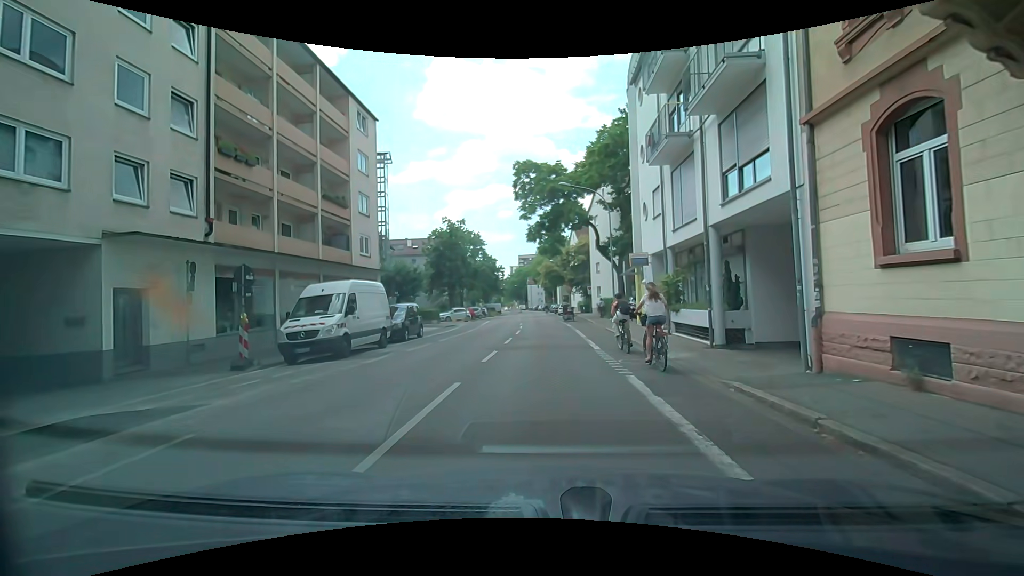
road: residential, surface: asphalt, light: Day
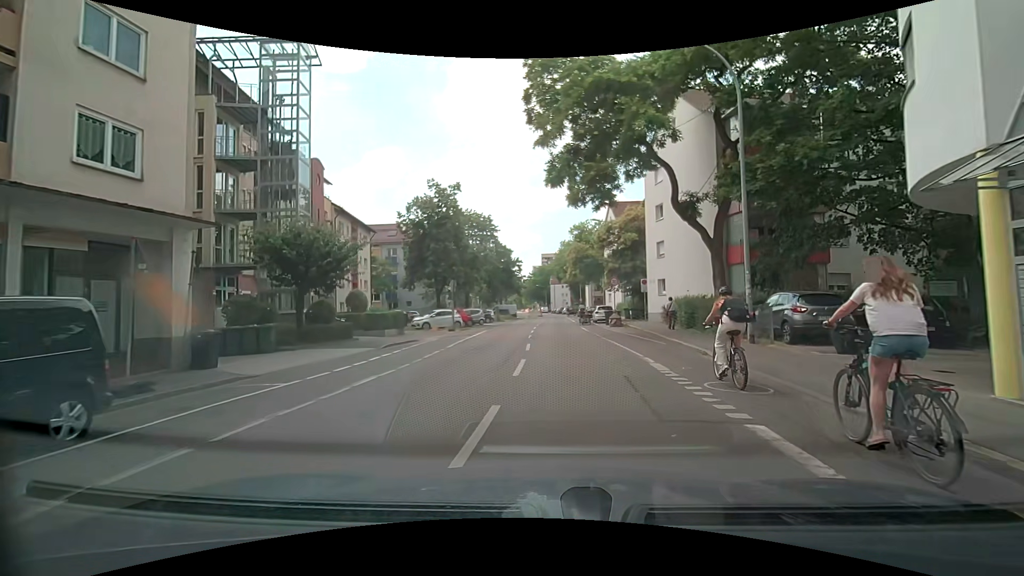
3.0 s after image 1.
(+0.2, +20.5) m; -1°
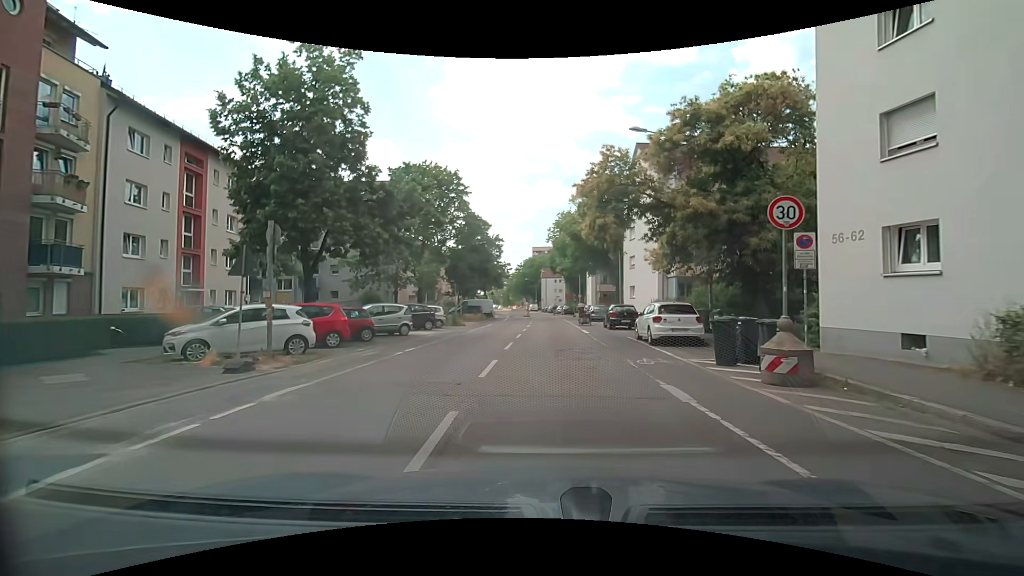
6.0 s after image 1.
(+0.2, +24.5) m; 0°
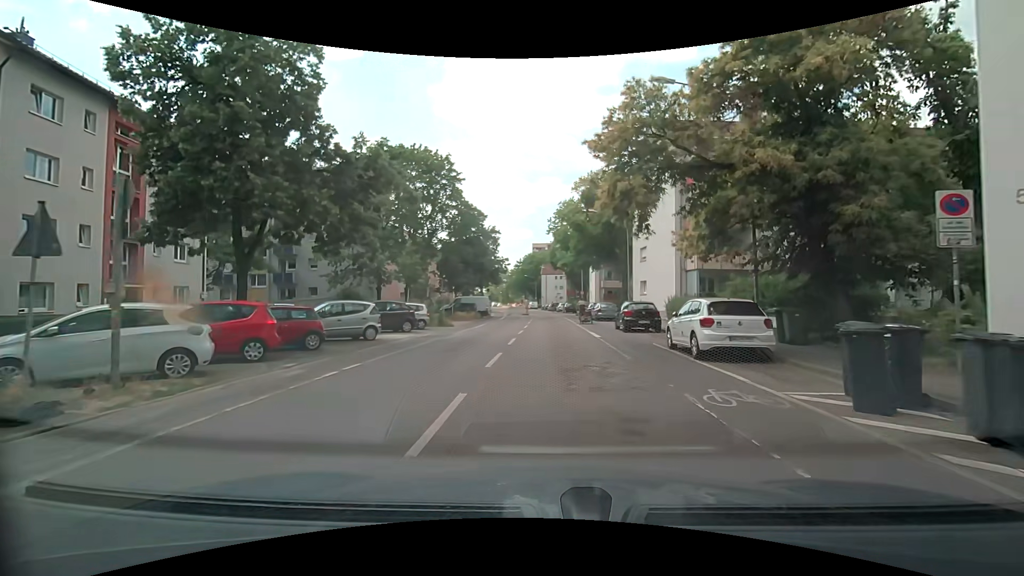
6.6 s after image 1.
(0.0, +4.9) m; +1°
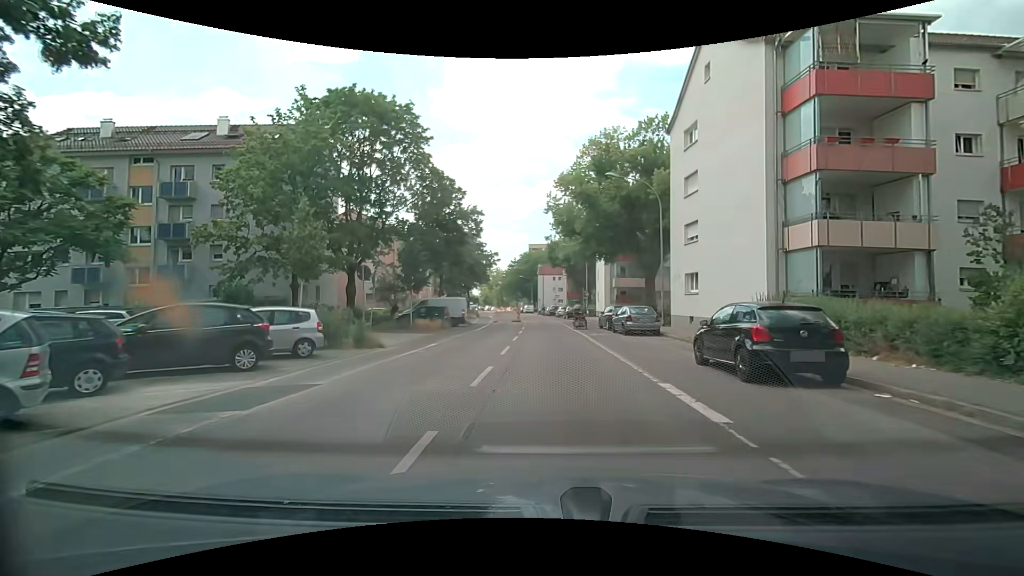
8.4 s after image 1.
(+0.1, +13.8) m; +1°
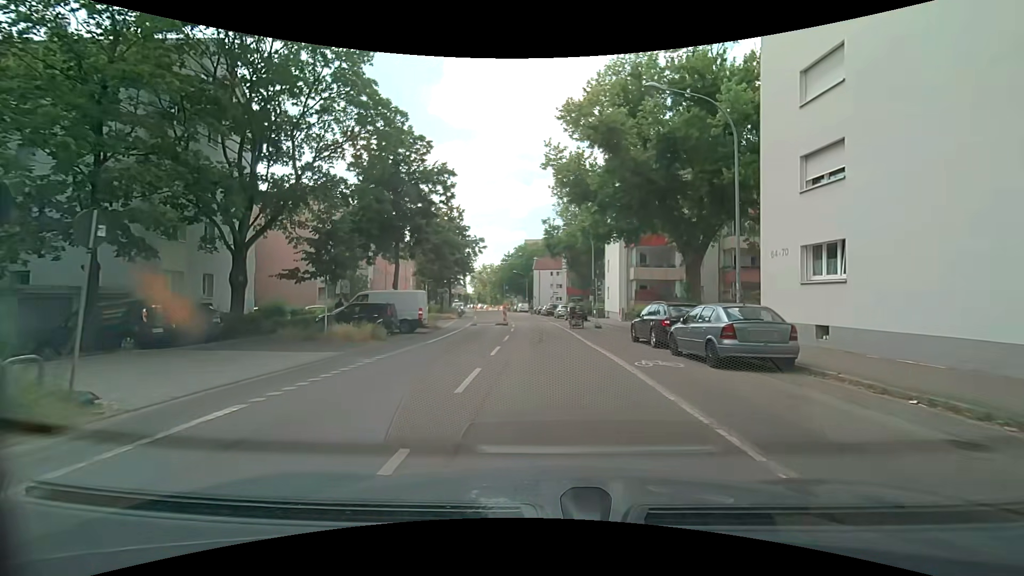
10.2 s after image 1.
(-0.2, +12.7) m; +1°
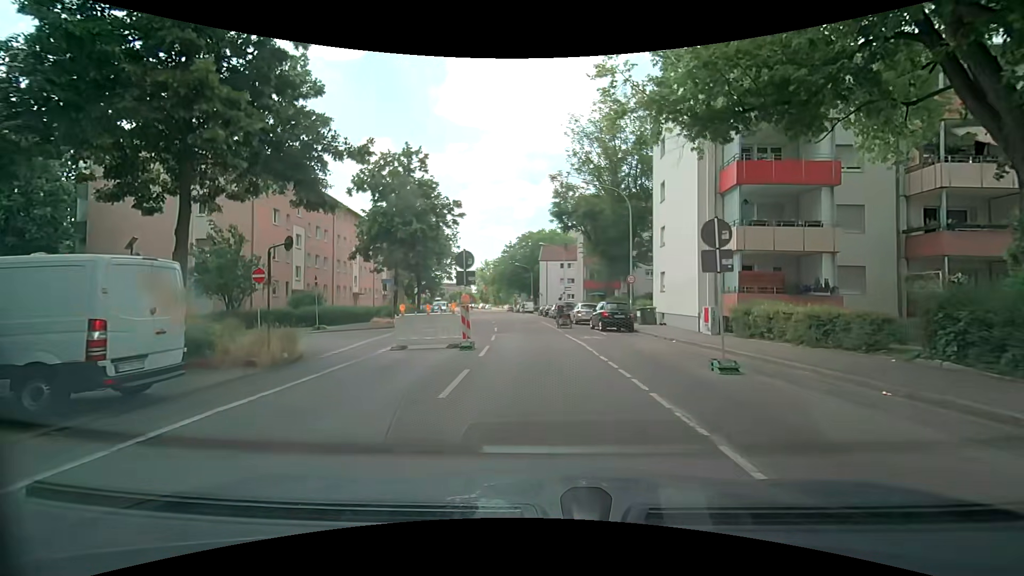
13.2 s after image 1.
(-0.6, +19.6) m; -1°
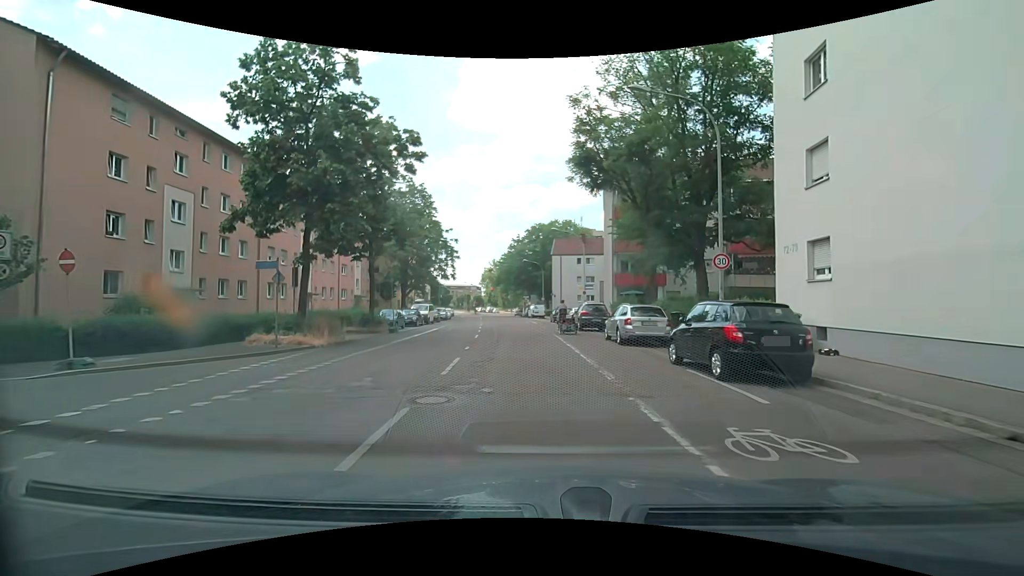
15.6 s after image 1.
(-0.3, +15.4) m; -2°
(0, +10) (-1, +20) (-1, +30) (-2, +40) (-3, +50) (-4, +60) (-5, +70) (-6, +80) (-7, +90) (-9, +100) m
